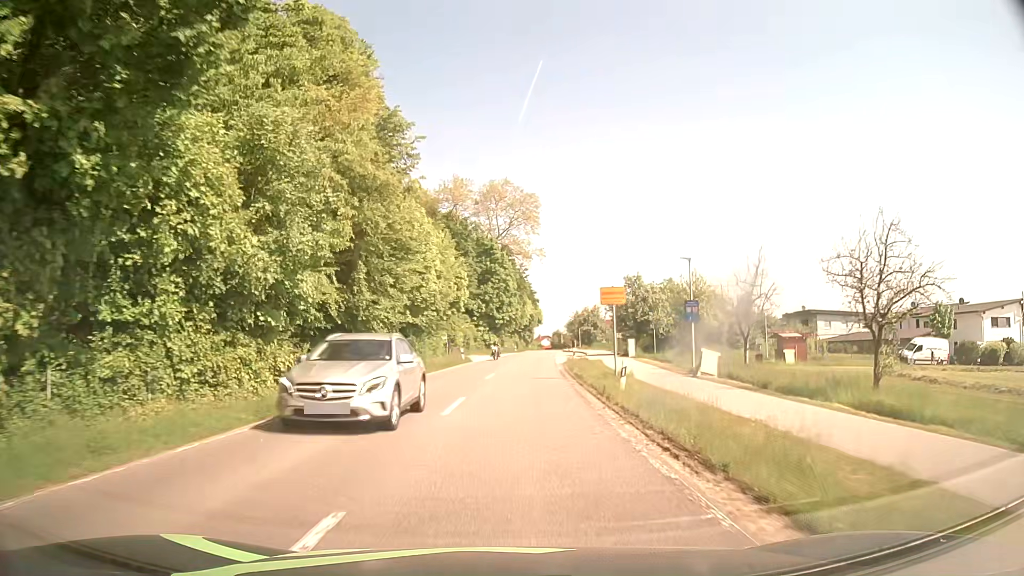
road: secondary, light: Day
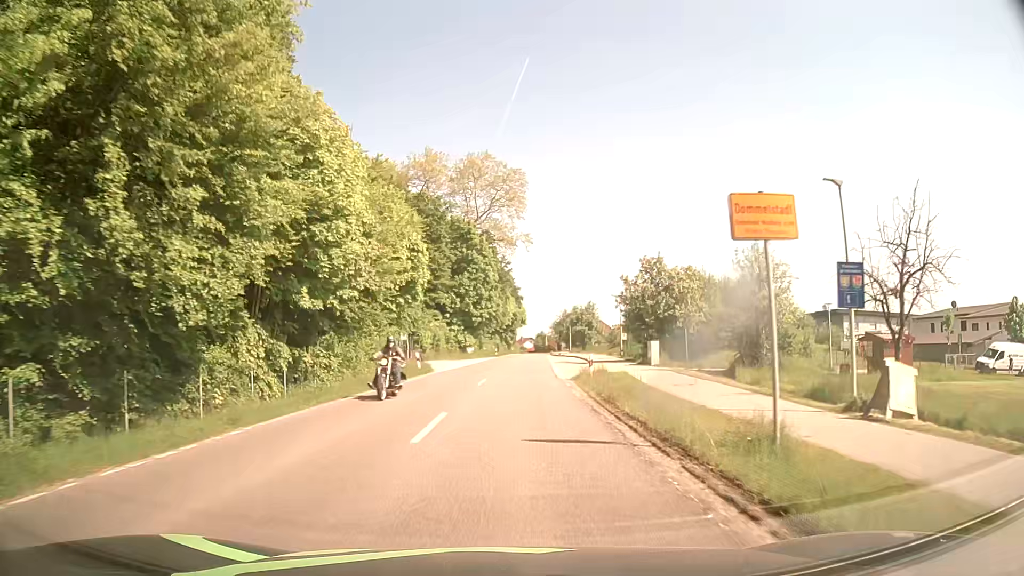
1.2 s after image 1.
(+0.3, +15.6) m; +2°
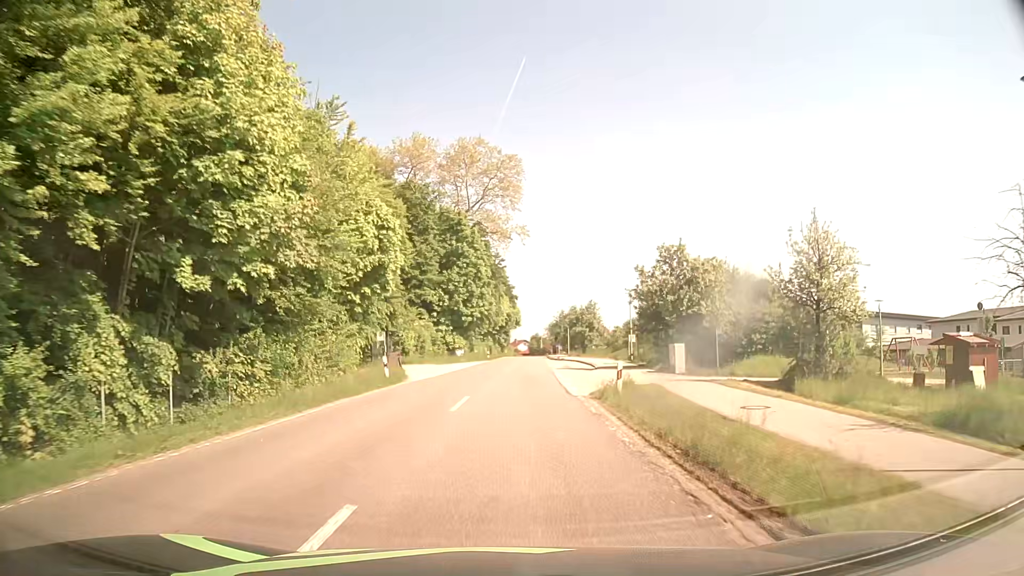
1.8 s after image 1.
(+0.1, +7.5) m; +1°
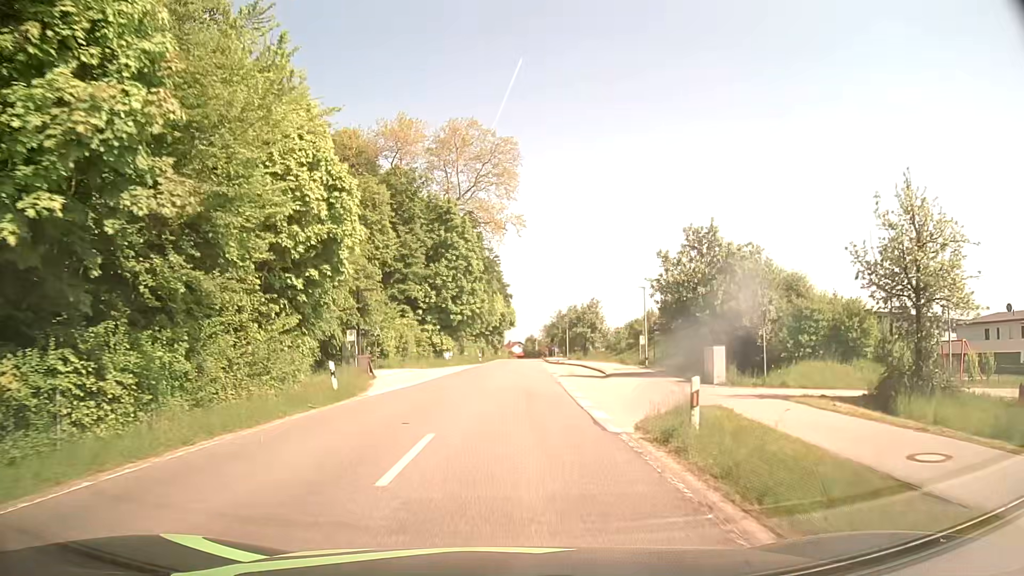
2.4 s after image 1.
(0.0, +7.4) m; 0°
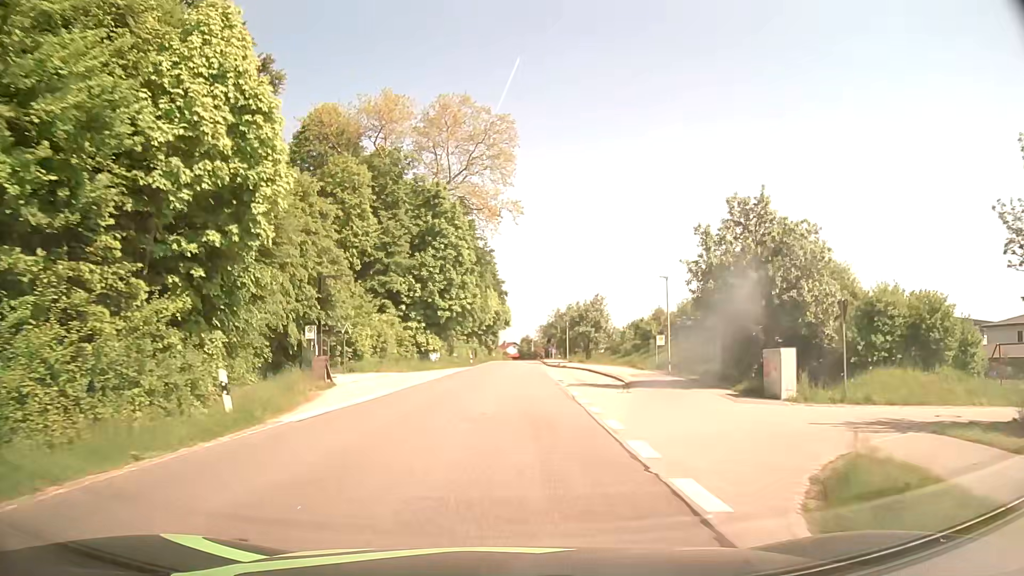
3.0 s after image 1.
(+0.1, +7.5) m; +1°
